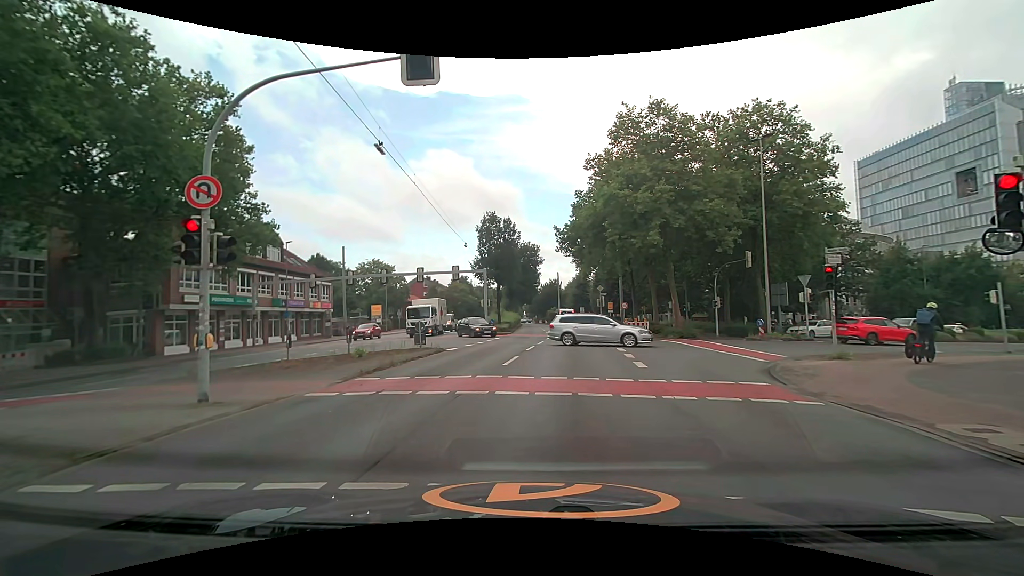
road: secondary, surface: asphalt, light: Day
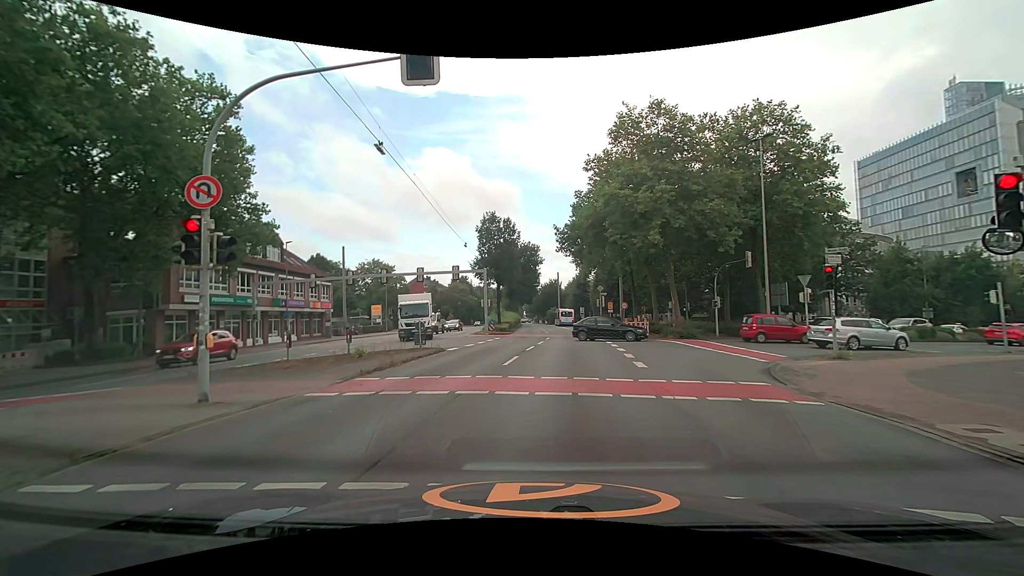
(0.0, 0.0) m; 0°
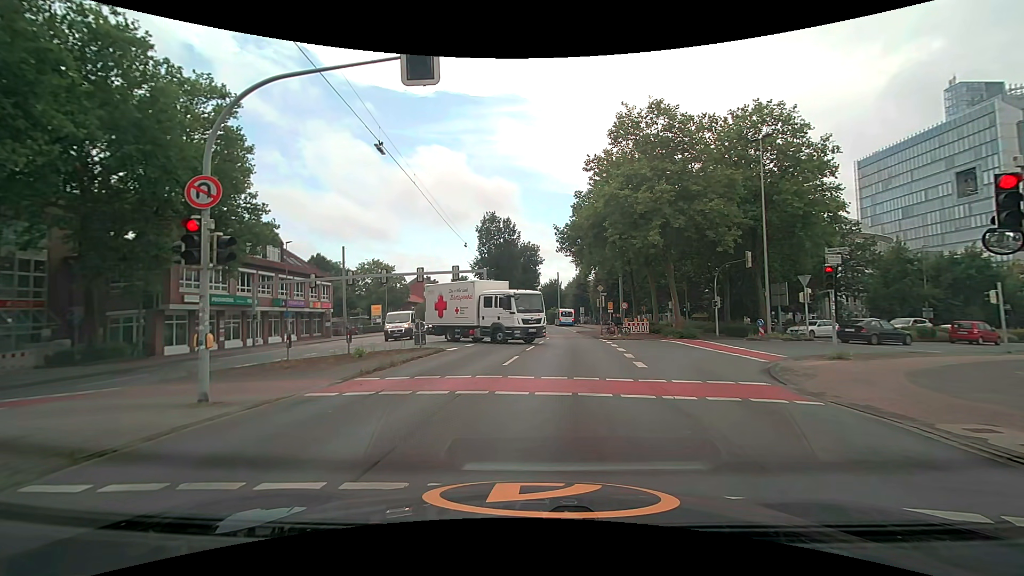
(0.0, 0.0) m; 0°
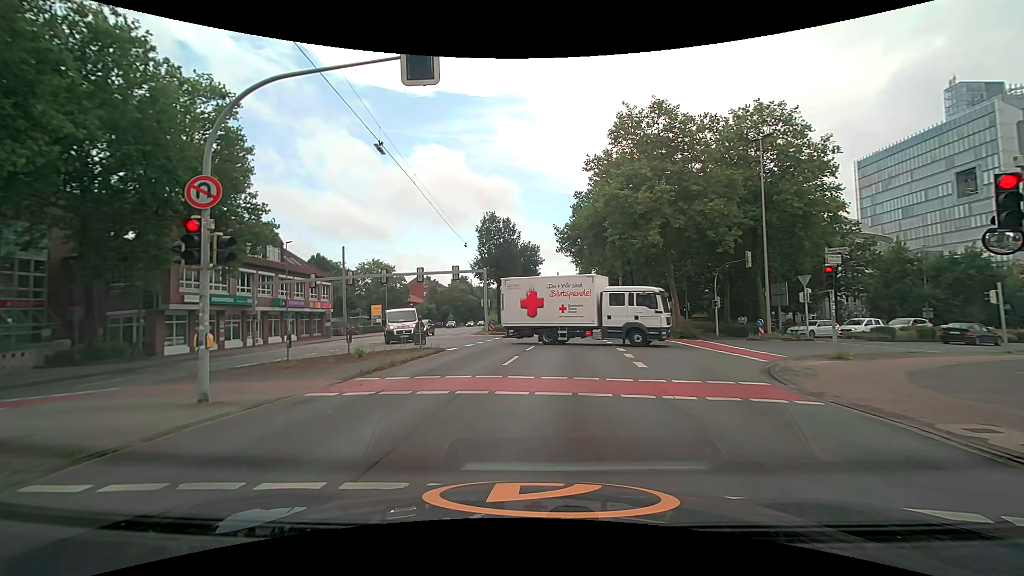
(0.0, 0.0) m; 0°
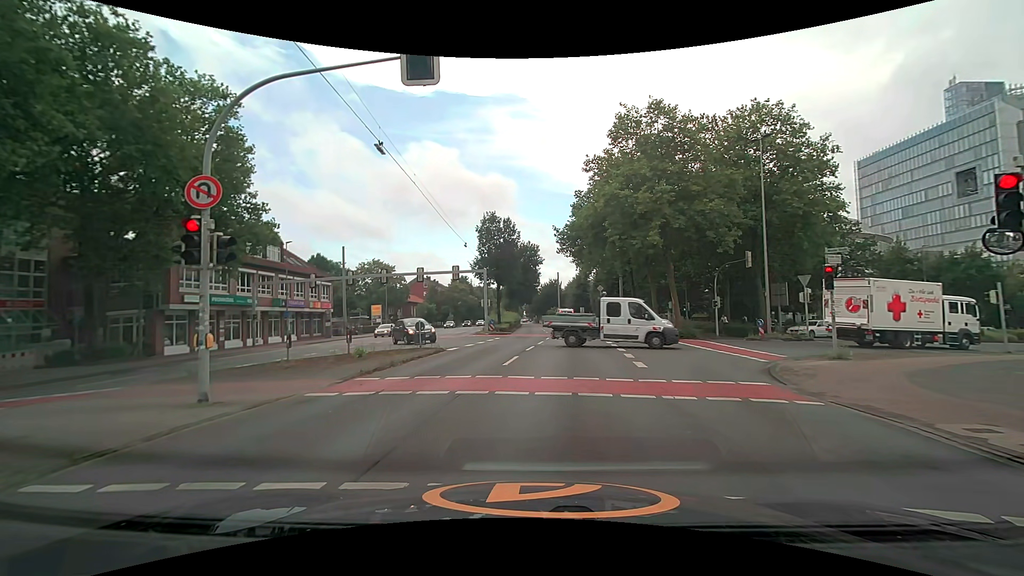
(0.0, 0.0) m; 0°
(0, +10) (+2, +20) (+3, +30) (+4, +40) (+4, +50) (+4, +60) (+5, +70) (+5, +80) (+5, +90) (+5, +100) m
